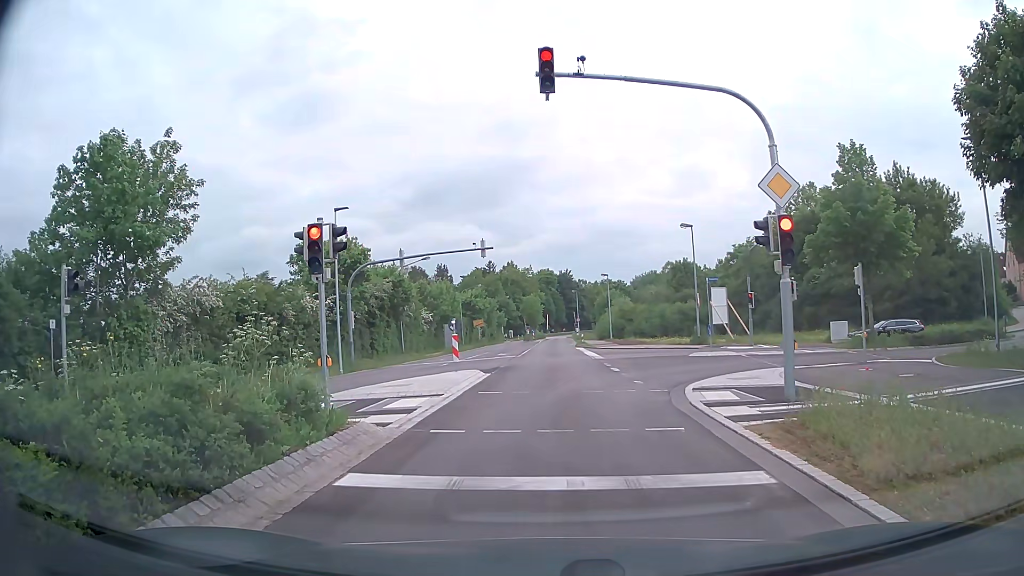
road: secondary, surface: asphalt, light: Day
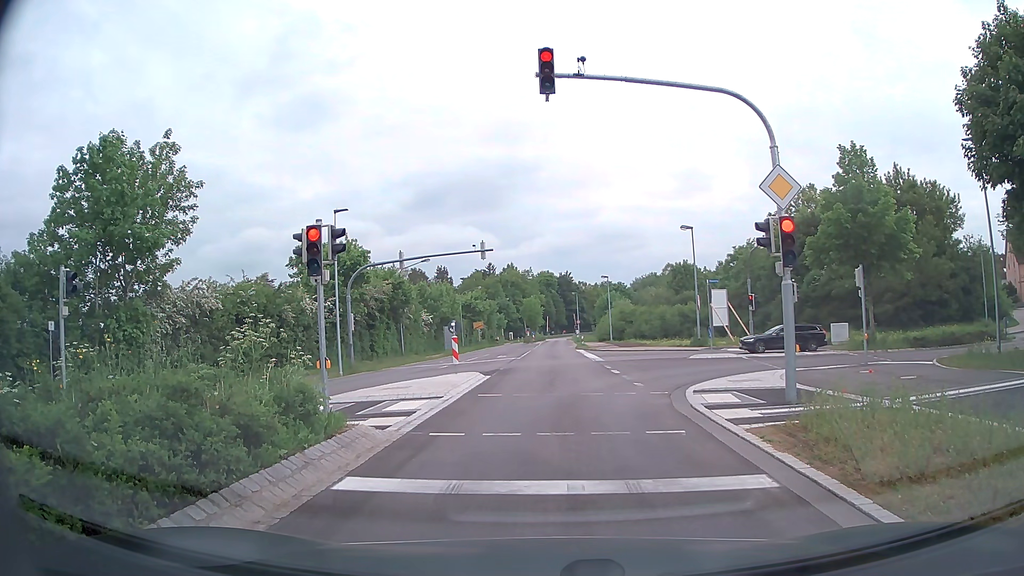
(0.0, +0.2) m; 0°
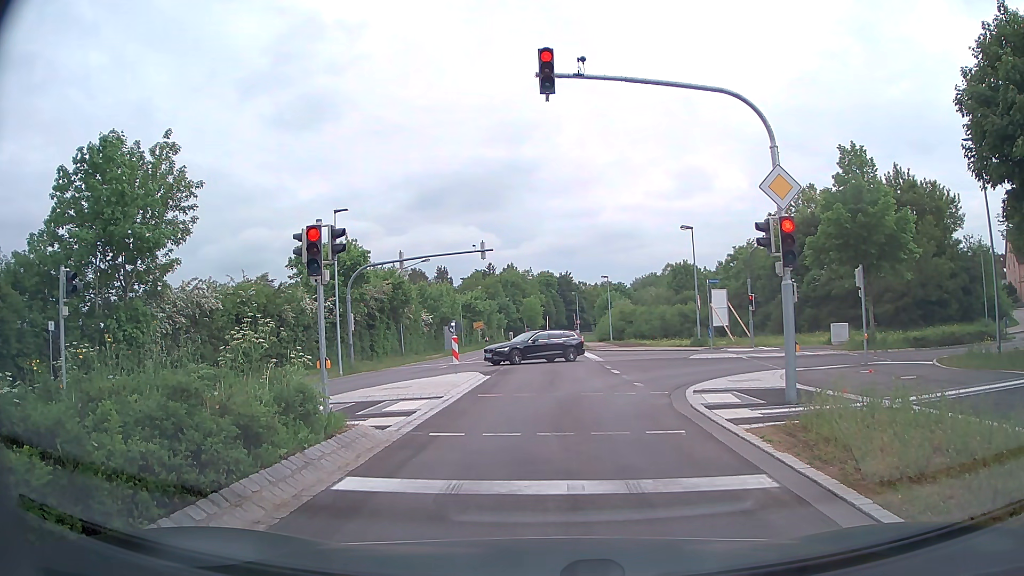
(0.0, 0.0) m; 0°
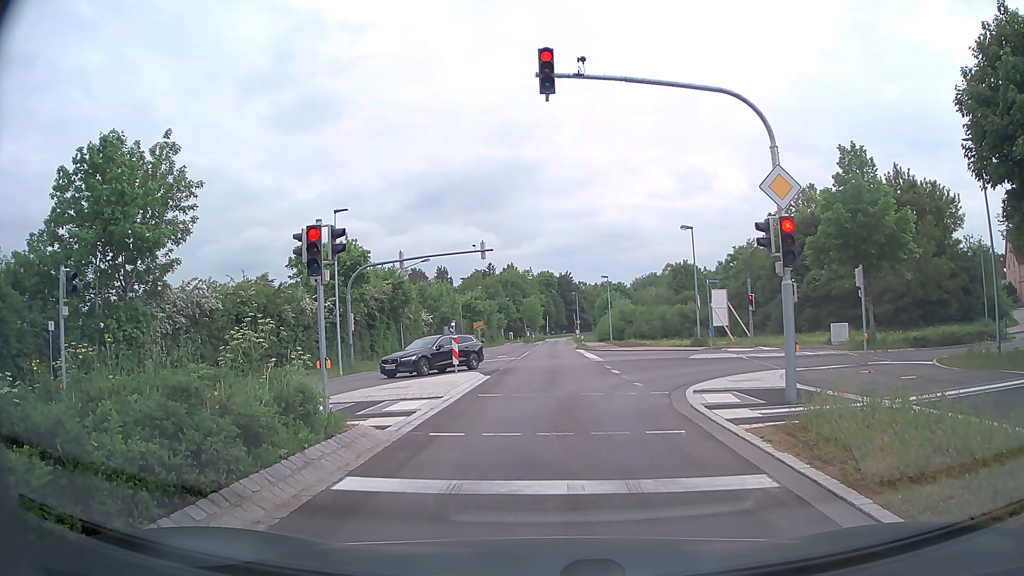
(0.0, 0.0) m; 0°
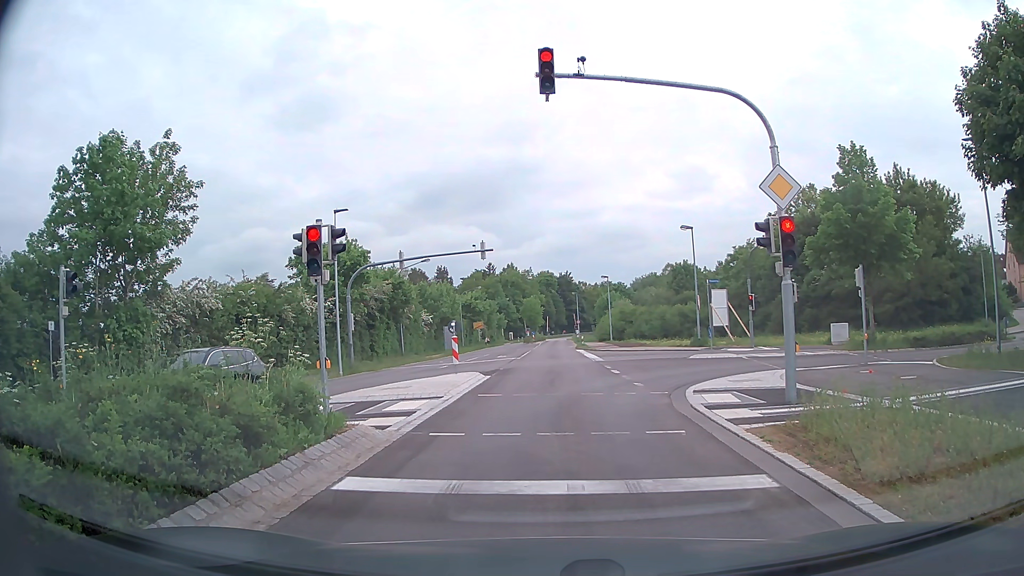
(0.0, 0.0) m; 0°
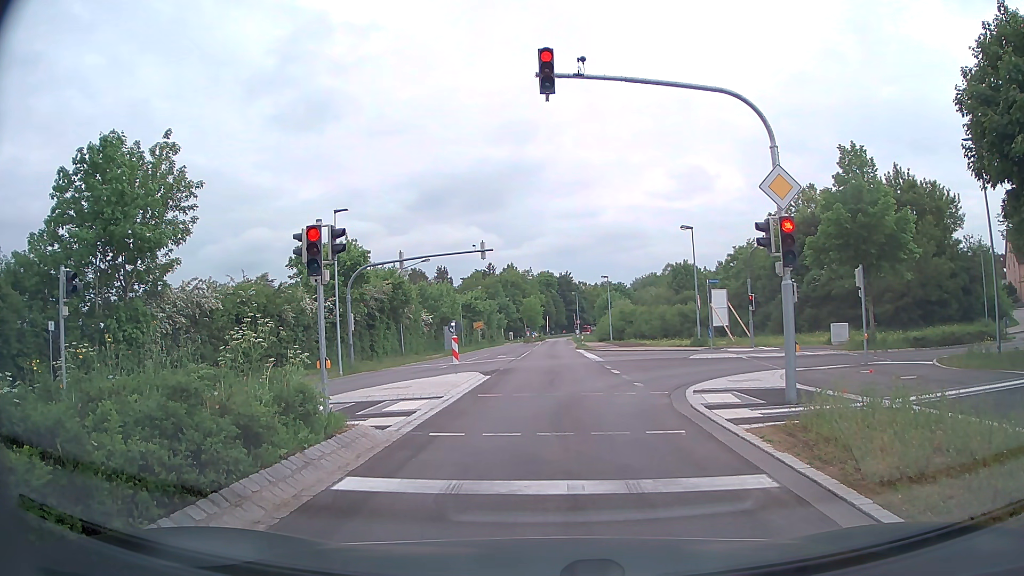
(0.0, 0.0) m; 0°
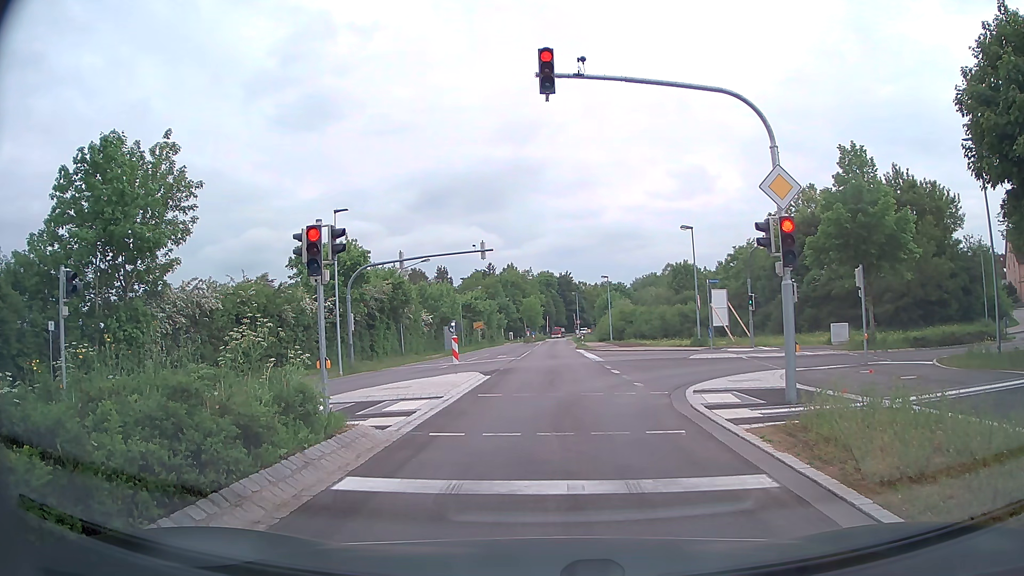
(0.0, 0.0) m; 0°
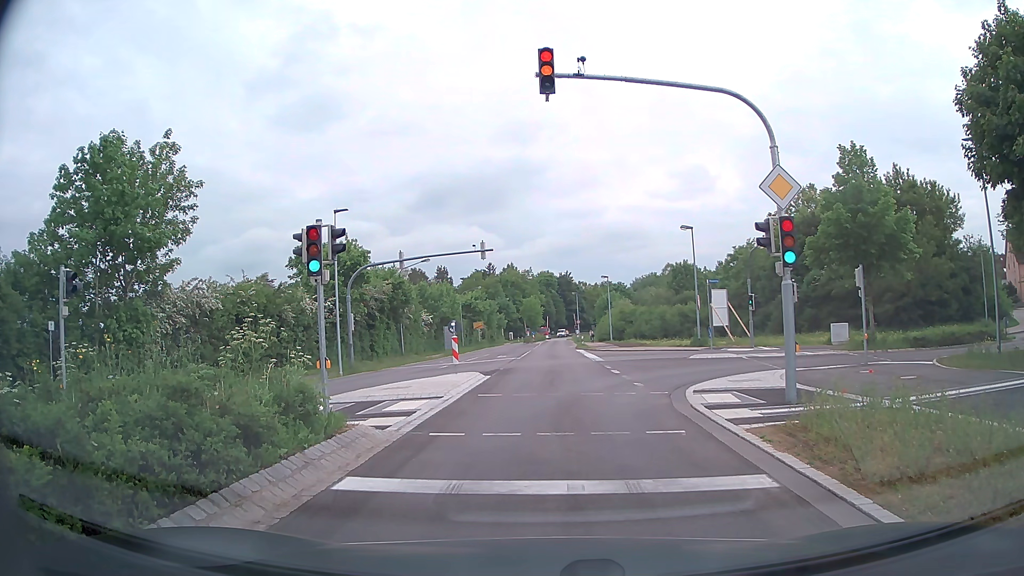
(0.0, 0.0) m; 0°
(0, +10) (0, +20) (+1, +30) (+1, +40) (+1, +50) (+2, +60) (+2, +70) (+3, +80) (+3, +90) (+4, +100) m
